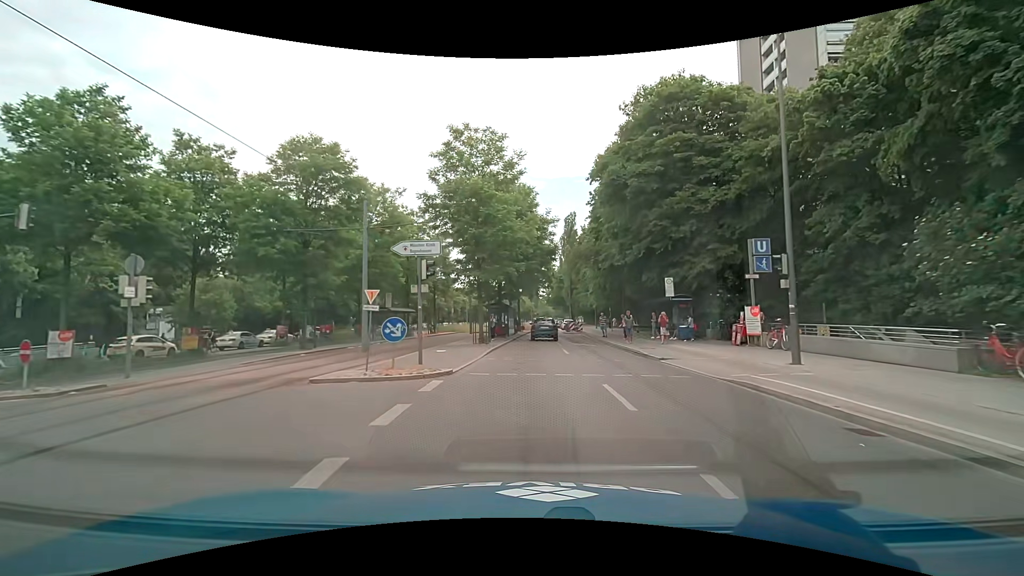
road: secondary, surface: asphalt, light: Day
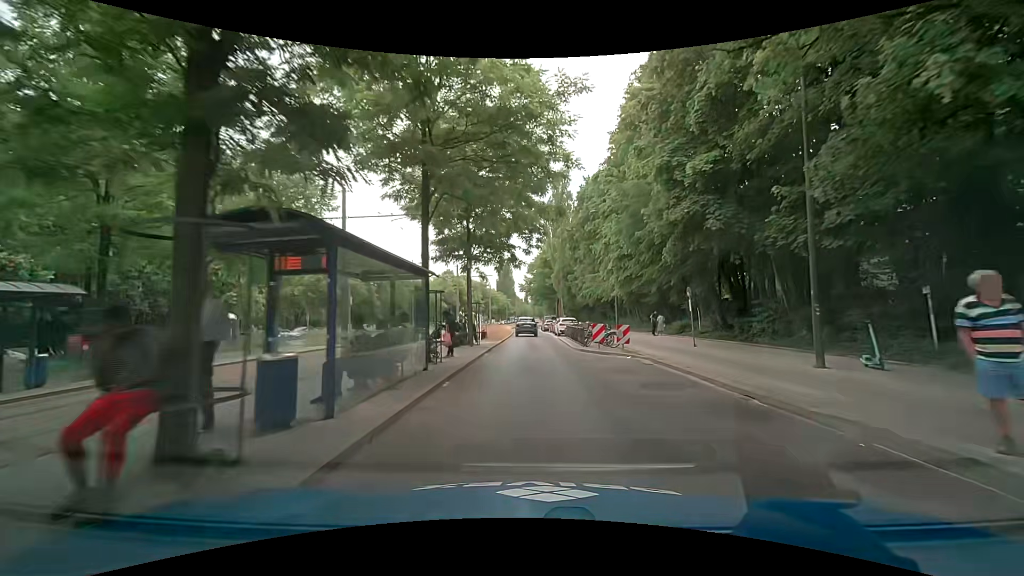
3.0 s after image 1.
(+1.1, +32.2) m; +3°
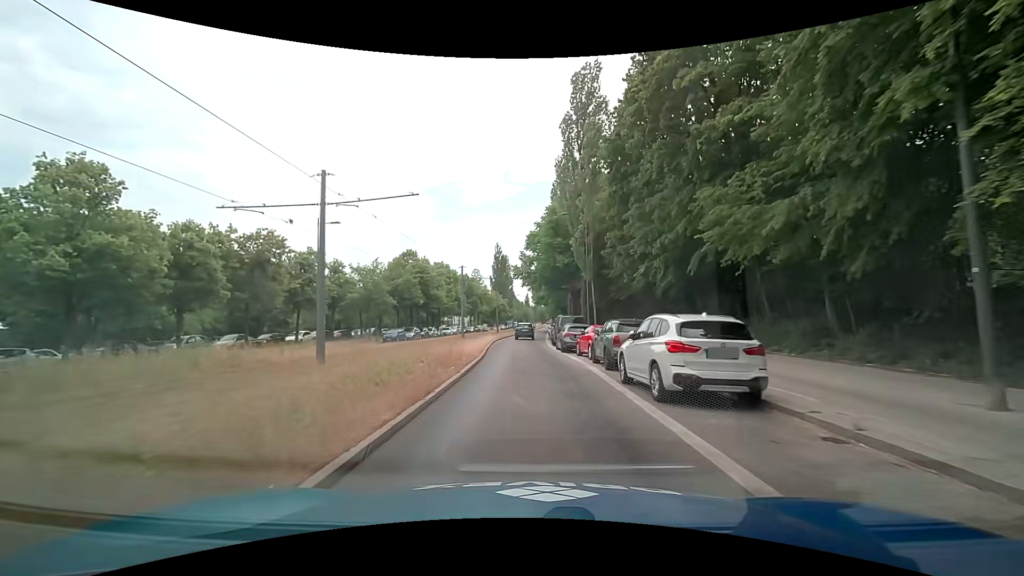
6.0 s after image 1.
(+0.4, +33.8) m; +1°
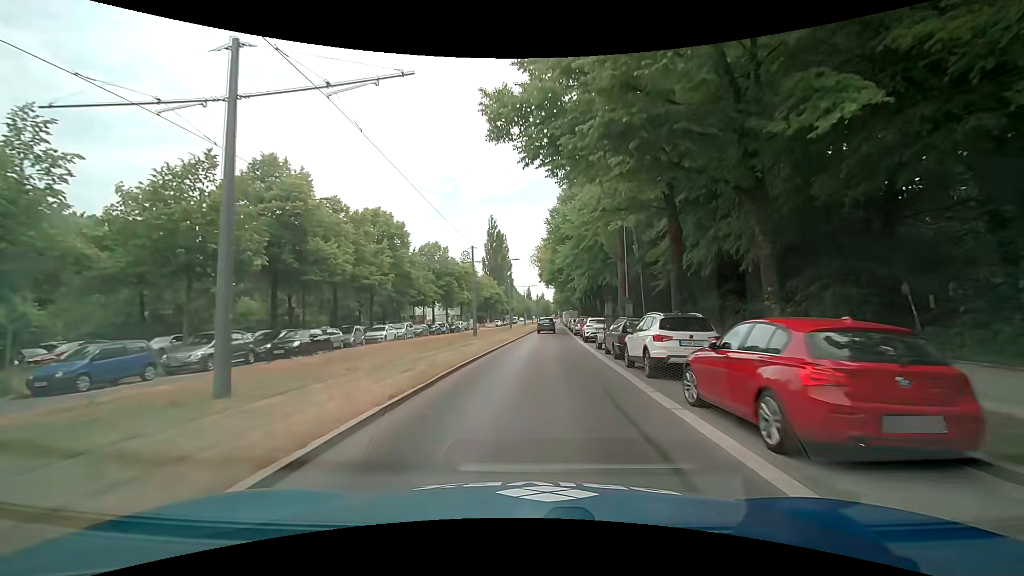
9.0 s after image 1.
(-0.8, +38.6) m; -1°
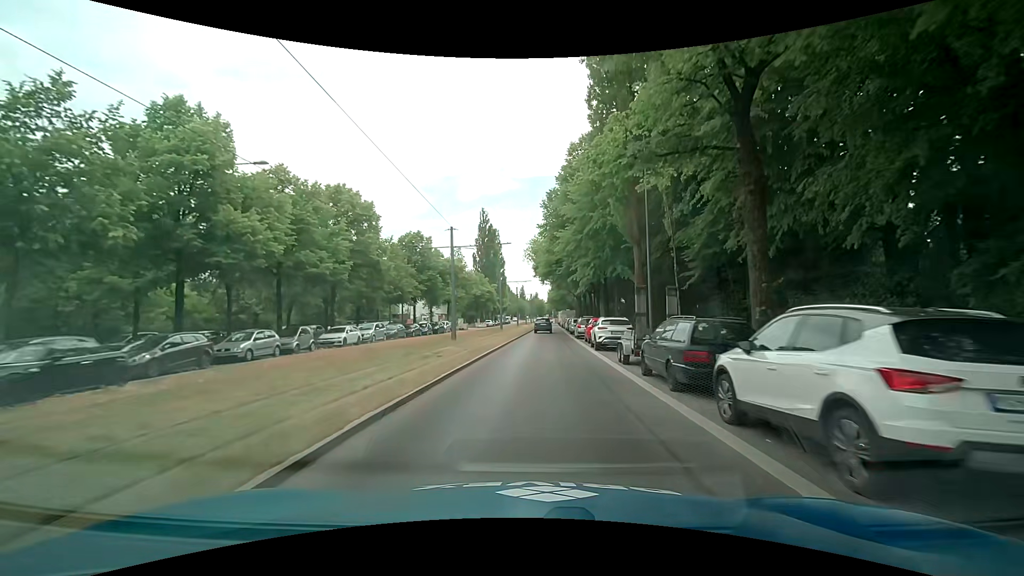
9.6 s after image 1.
(0.0, +7.7) m; +1°
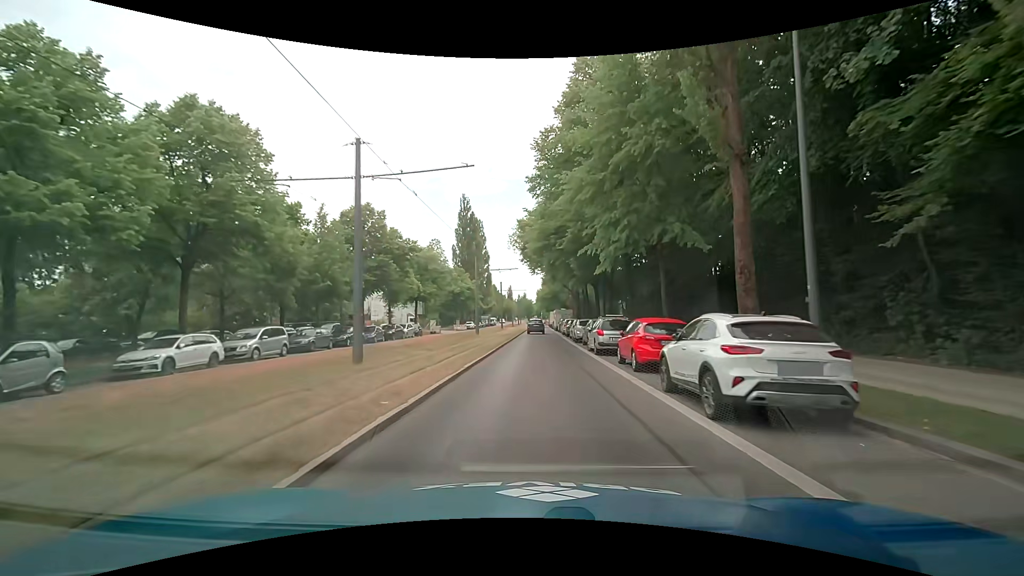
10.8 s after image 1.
(+0.2, +15.4) m; +2°
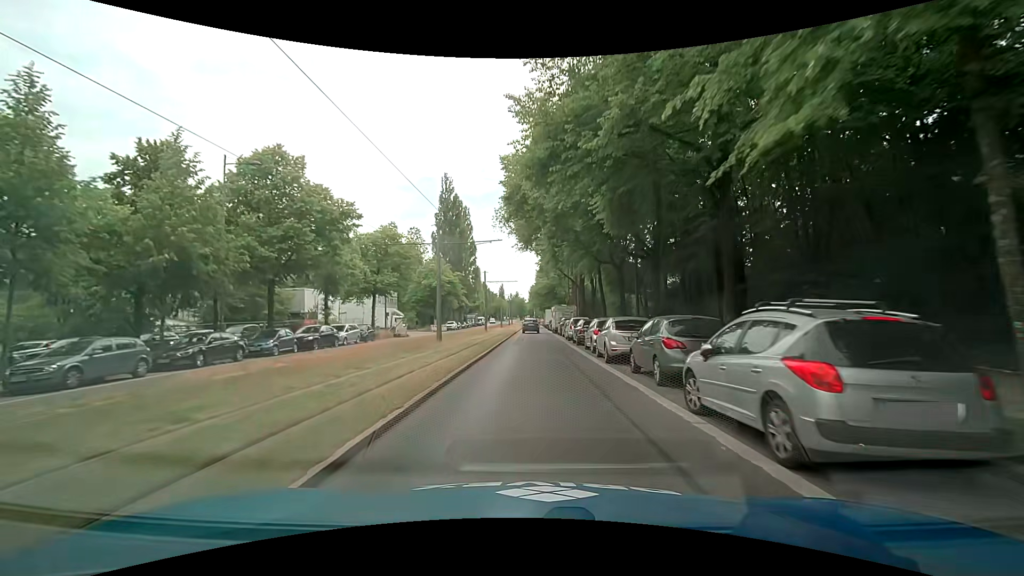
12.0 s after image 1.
(0.0, +15.3) m; 0°
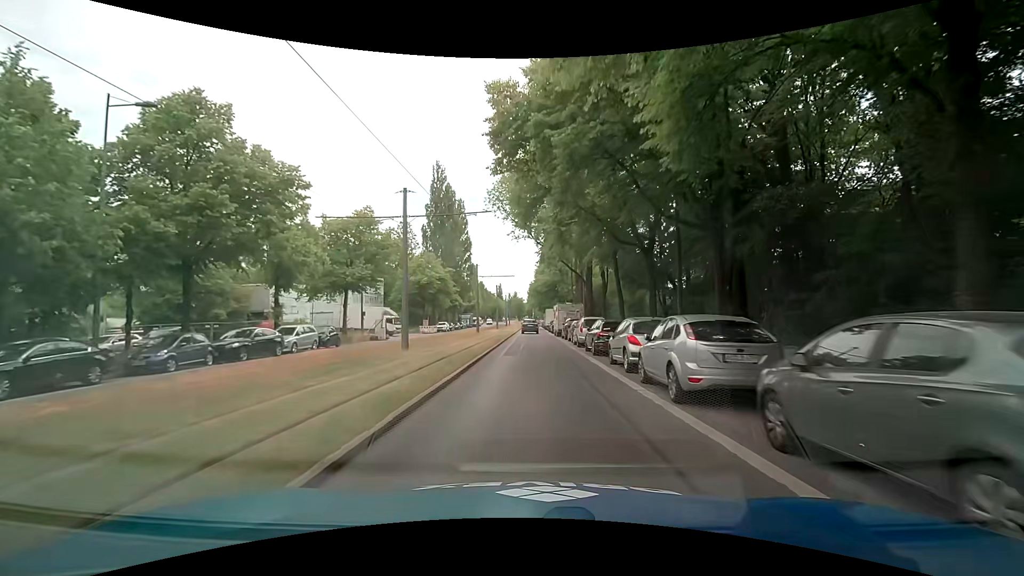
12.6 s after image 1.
(0.0, +7.6) m; +1°
(0, +10) (0, +20) (0, +30) (0, +40) (0, +50) (0, +60) (0, +70) (0, +80) (0, +90) (0, +100) m
